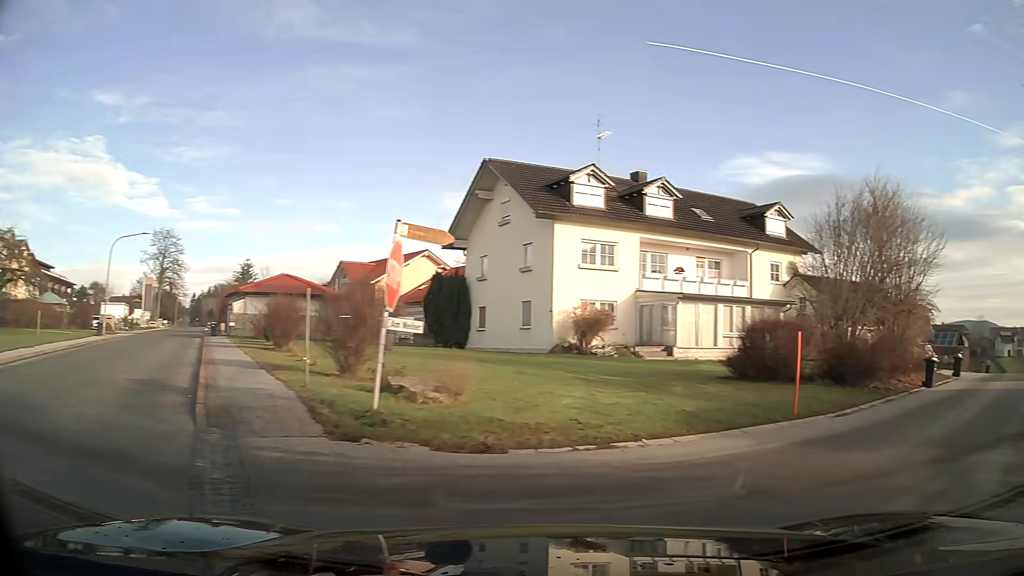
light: Day
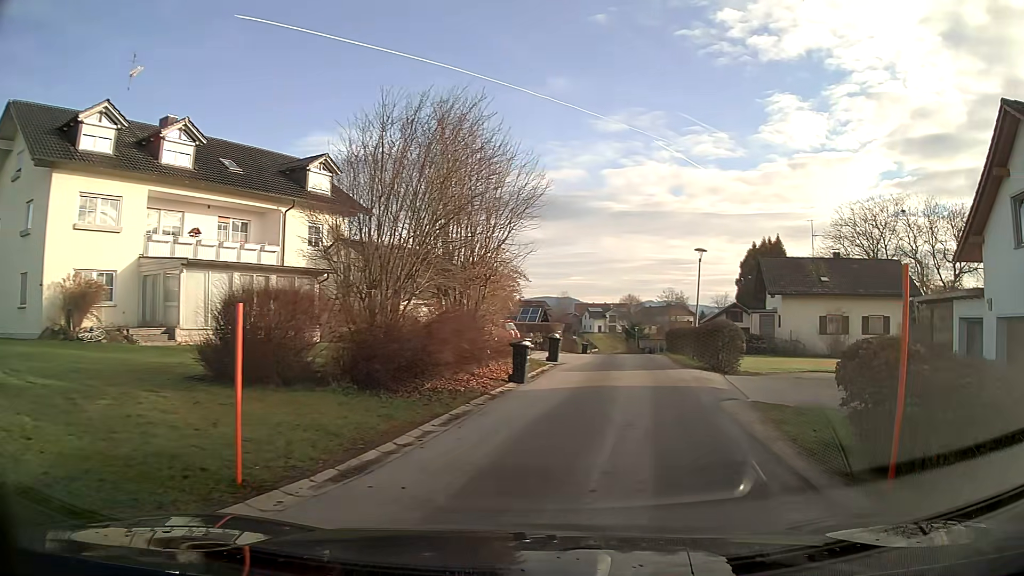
(+2.2, +6.4) m; +32°
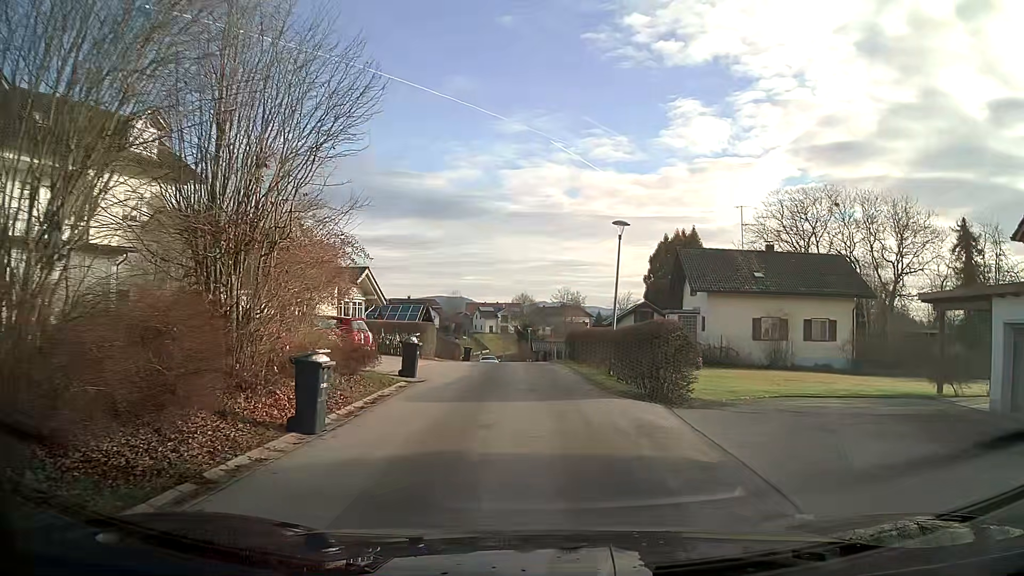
(+0.8, +7.7) m; +8°
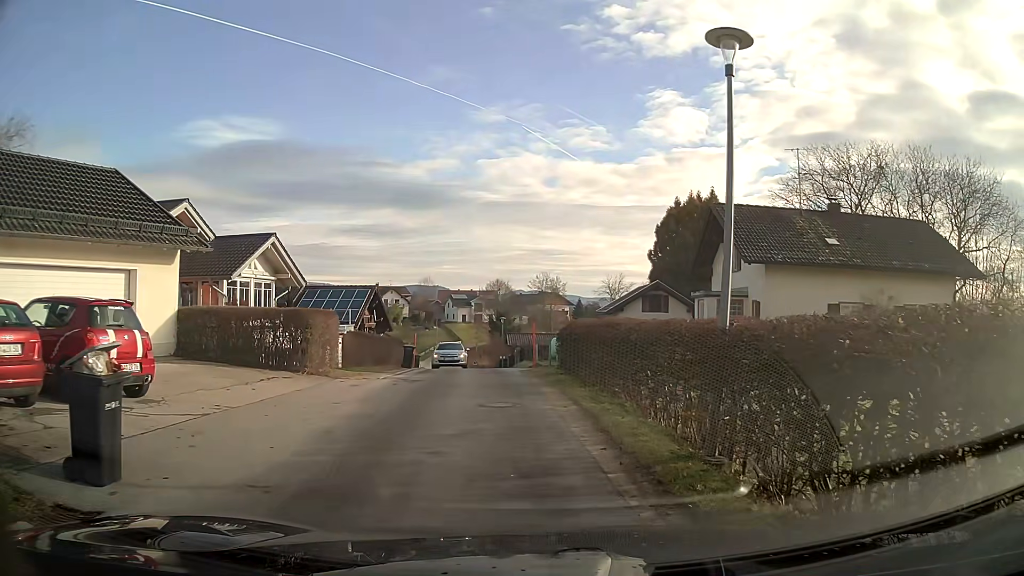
(+0.2, +12.4) m; +3°
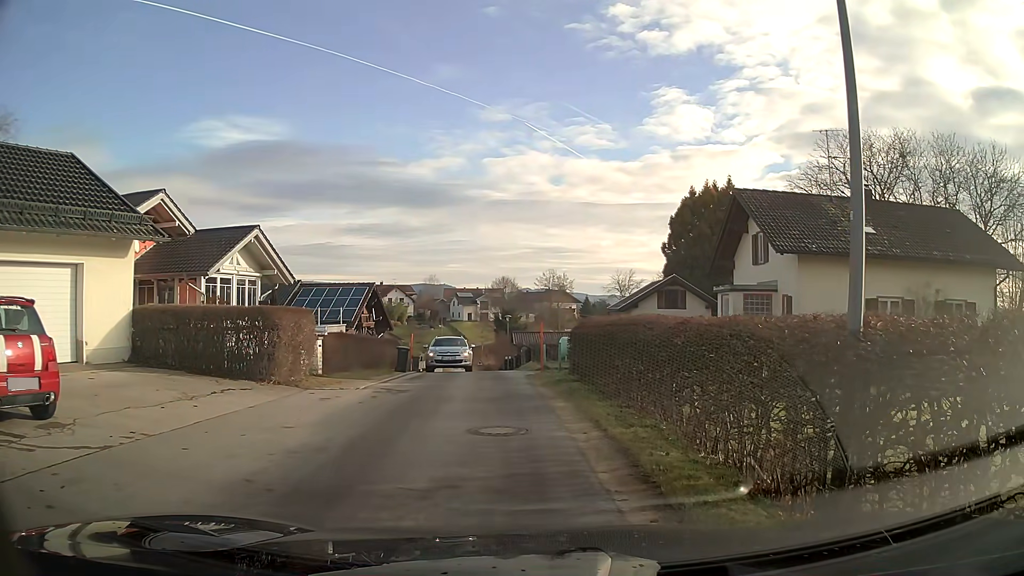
(0.0, +2.5) m; 0°
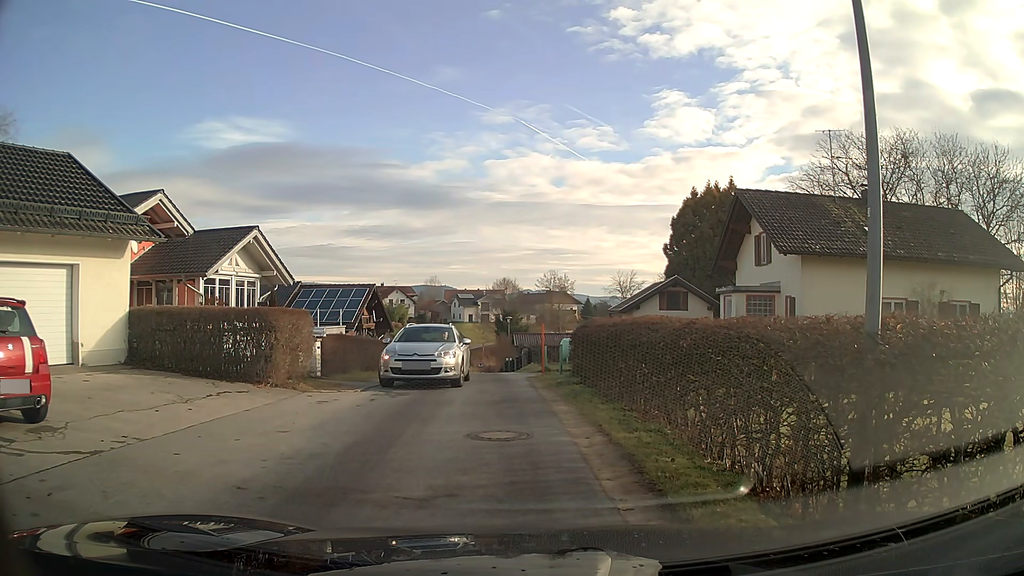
(0.0, +0.3) m; 0°
(-1, +10) (-2, +20) (-3, +30) (-5, +40) (-6, +50) (-8, +59) (-10, +69) (-12, +79) (-14, +89) (-16, +99) m
